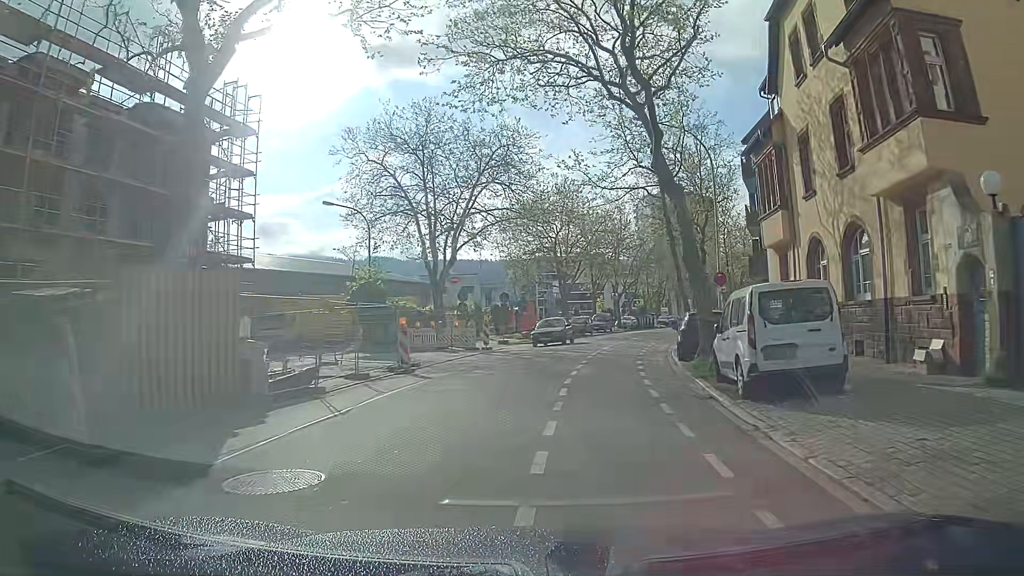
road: tertiary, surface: asphalt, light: Day
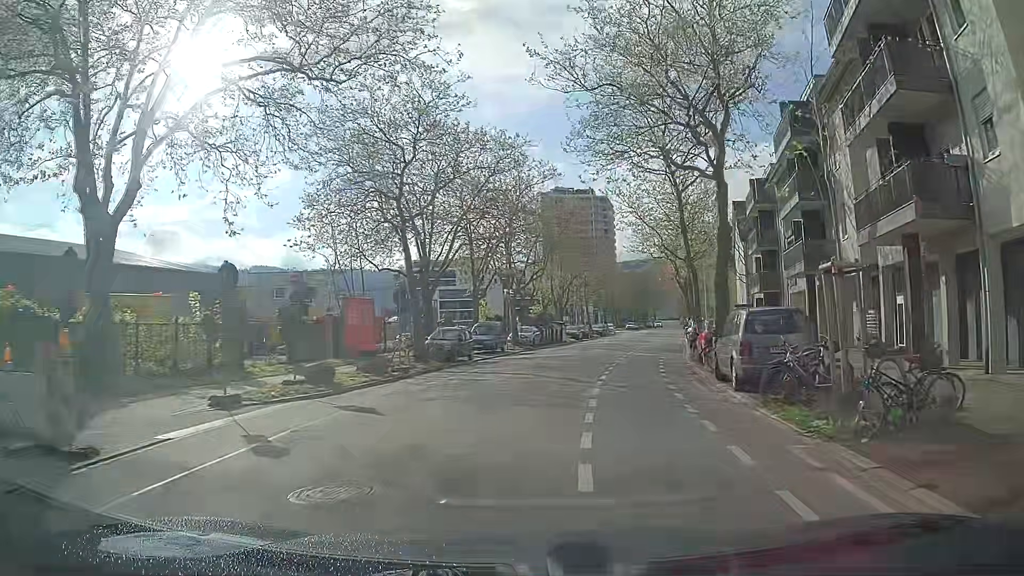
(+1.7, +25.7) m; +9°
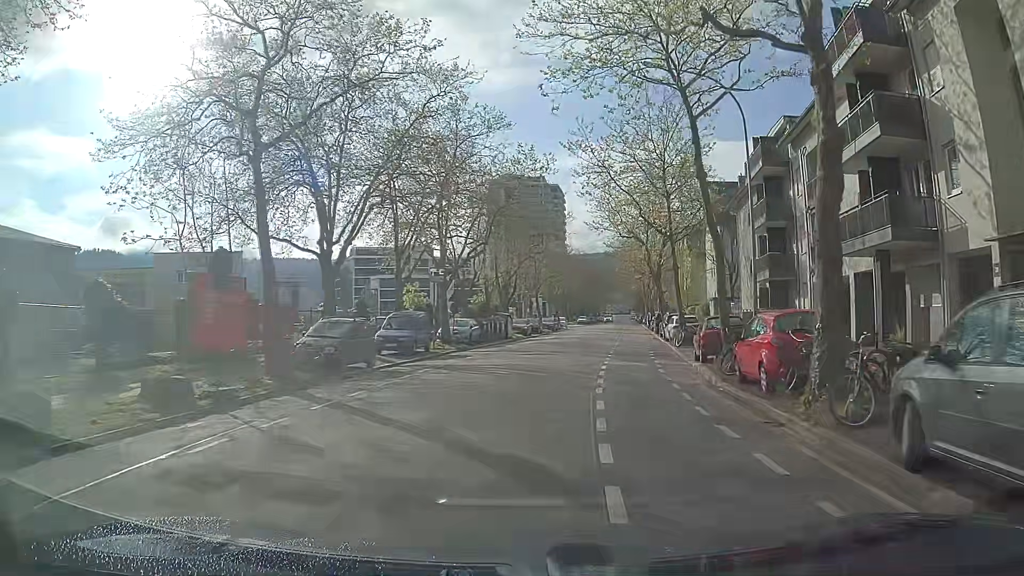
(+0.3, +10.6) m; +4°
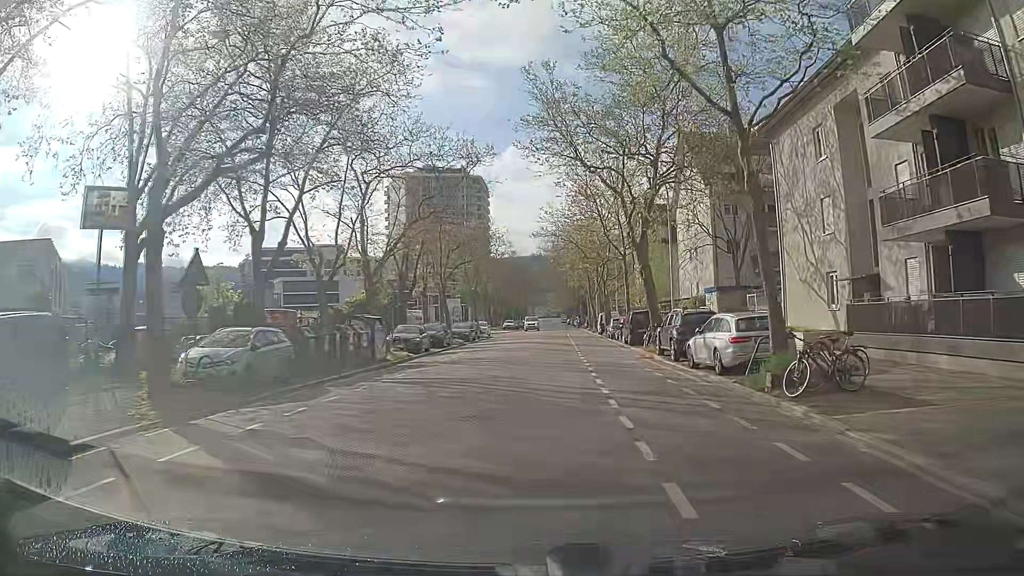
(+1.5, +21.8) m; +7°
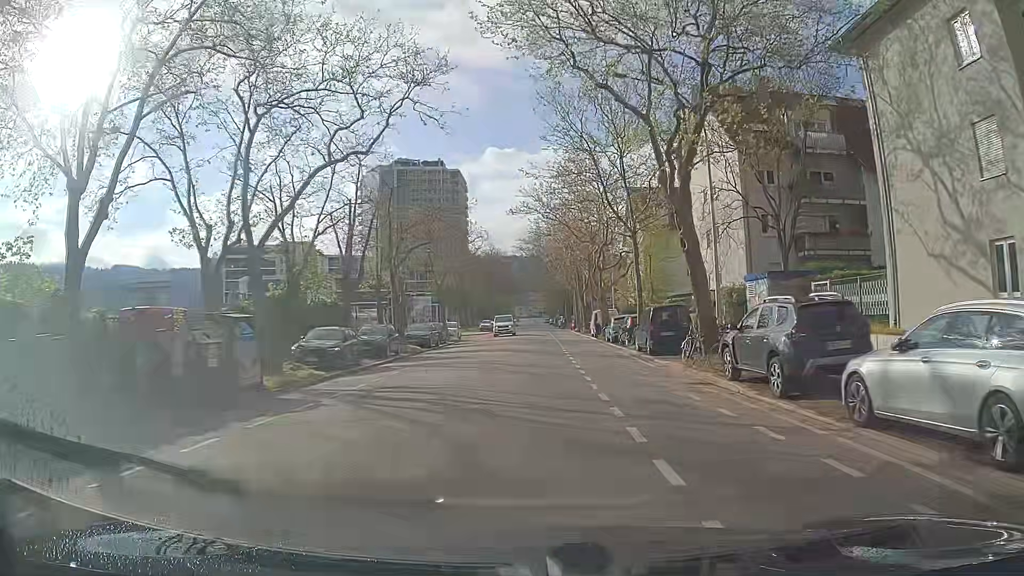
(+0.2, +11.3) m; +1°
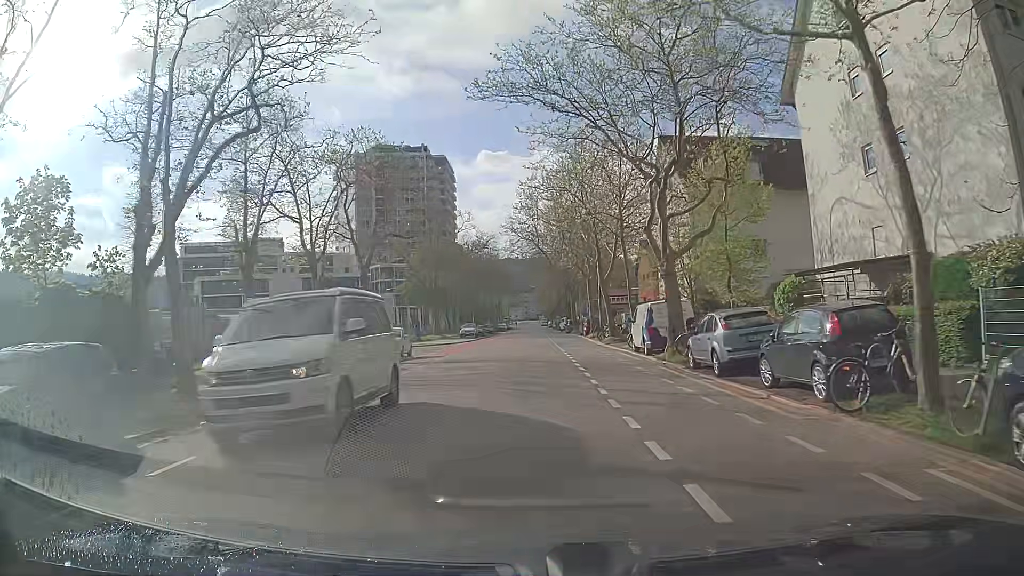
(+0.2, +23.0) m; +1°
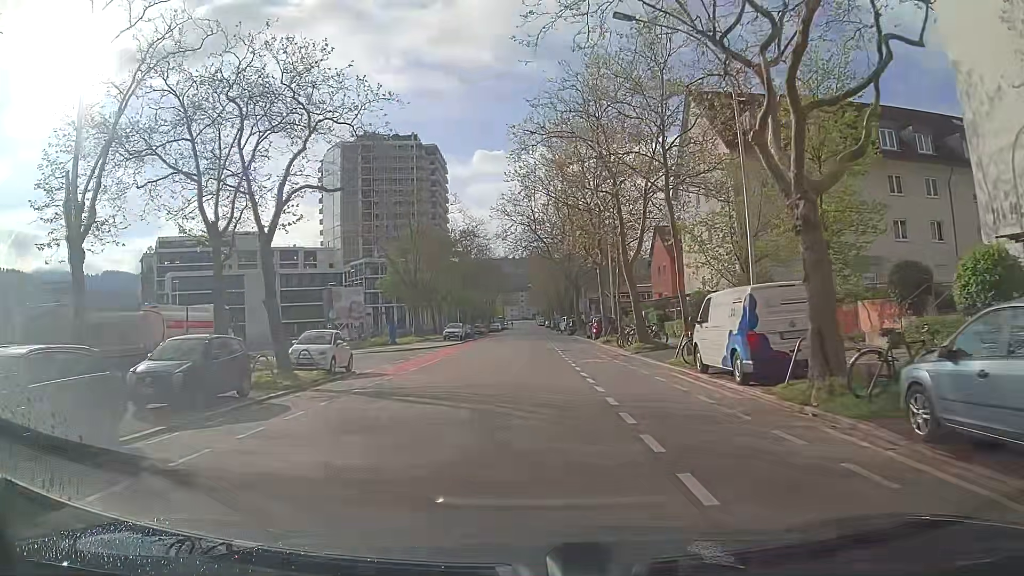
(-0.1, +11.6) m; 0°
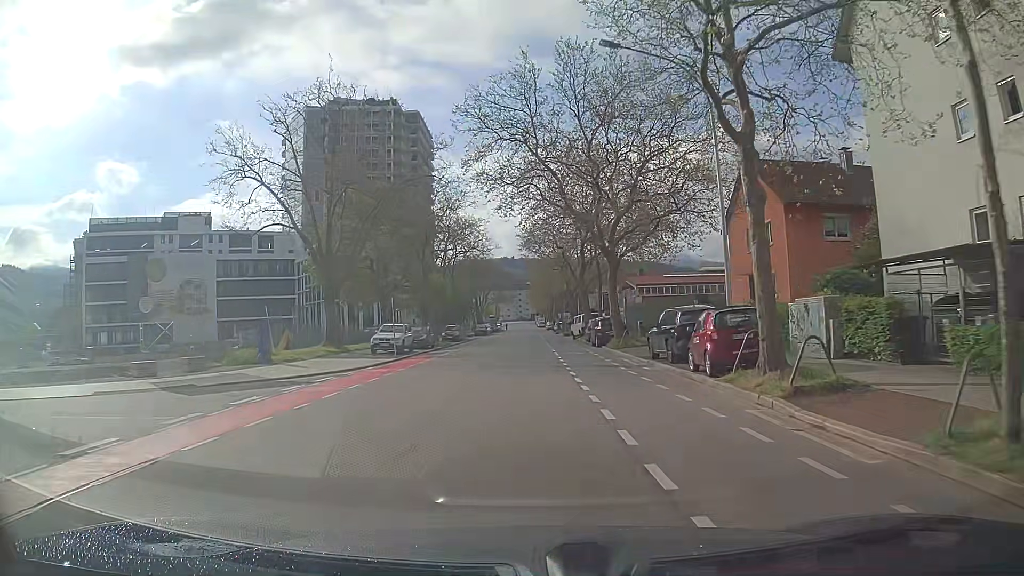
(+0.1, +29.5) m; 0°
(0, +10) (0, +20) (0, +30) (0, +40) (-1, +50) (-1, +60) (-1, +70) (-1, +80) (-1, +90) (-1, +100) m
